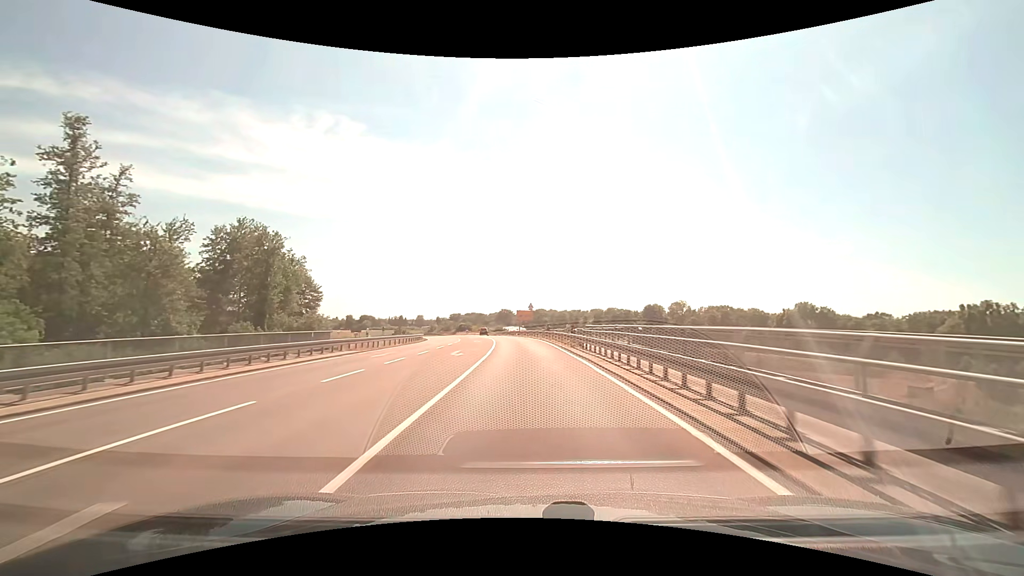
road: secondary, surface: asphalt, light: Day
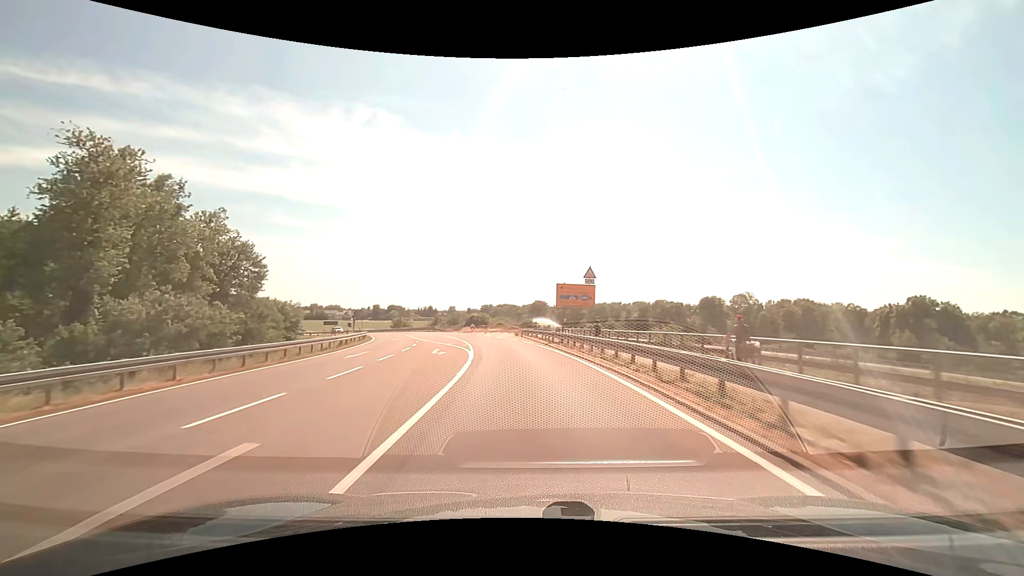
(-1.2, +41.4) m; -4°
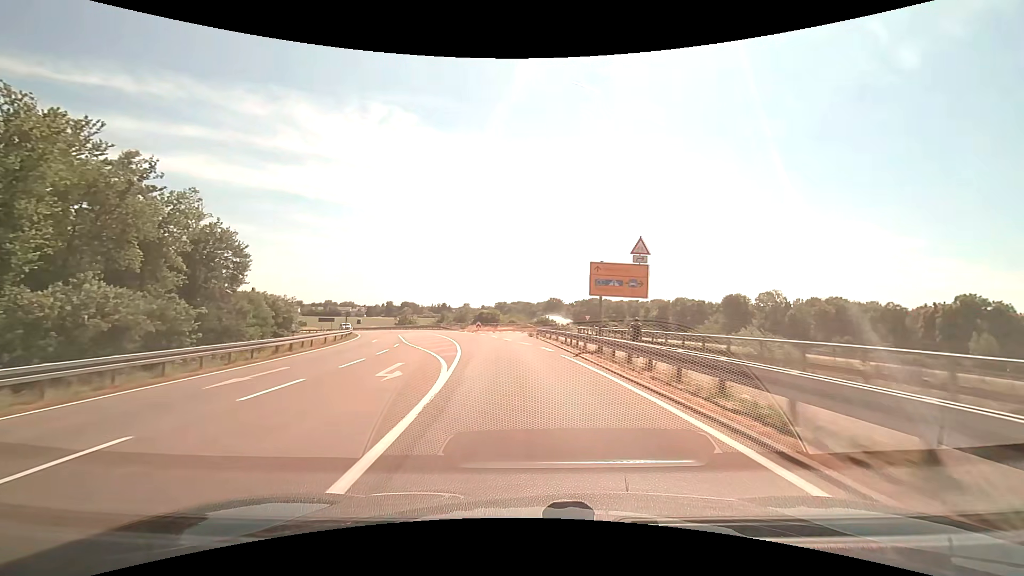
(-0.2, +10.2) m; -2°
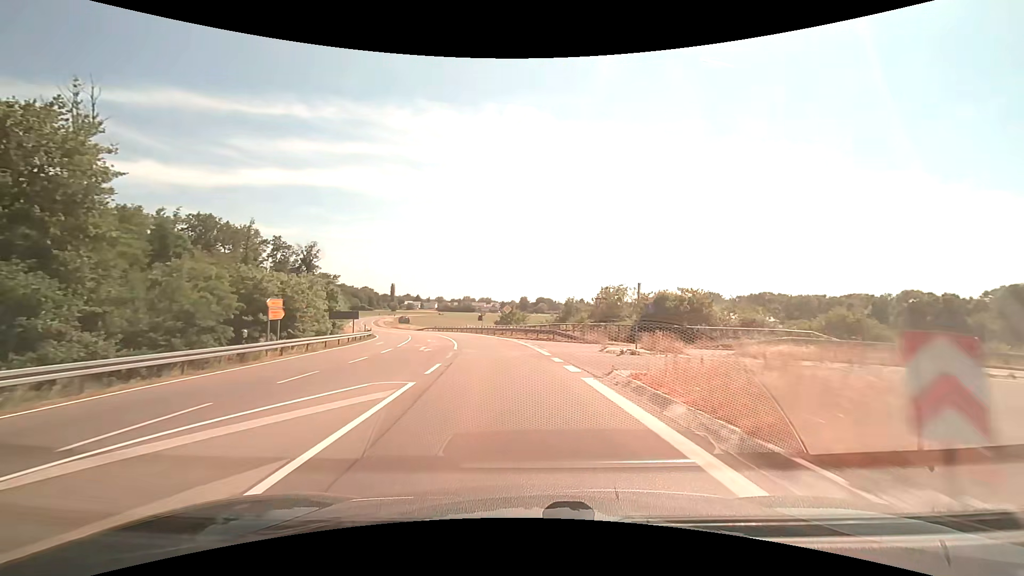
(-6.7, +50.5) m; -16°
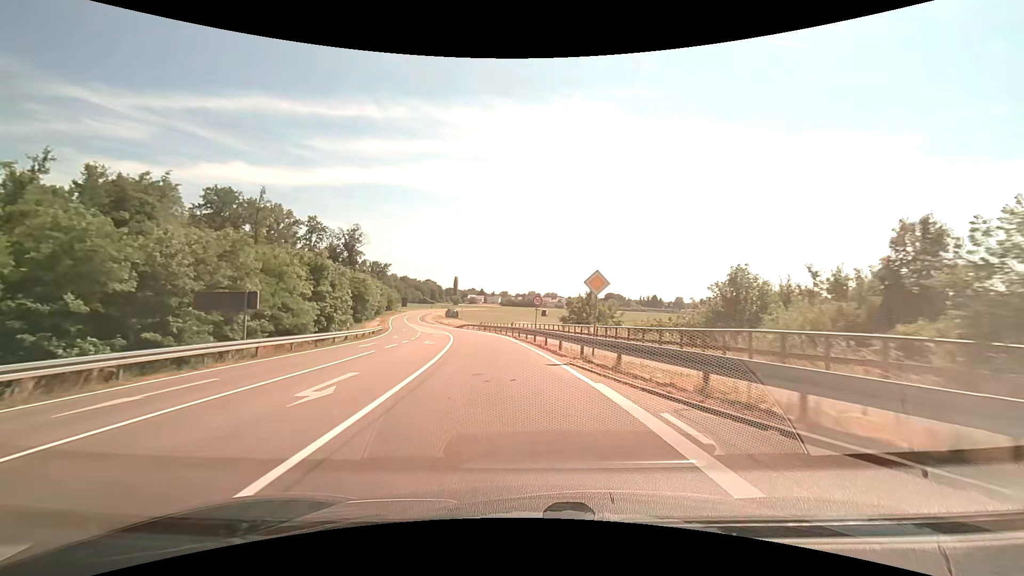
(-1.7, +28.0) m; -8°
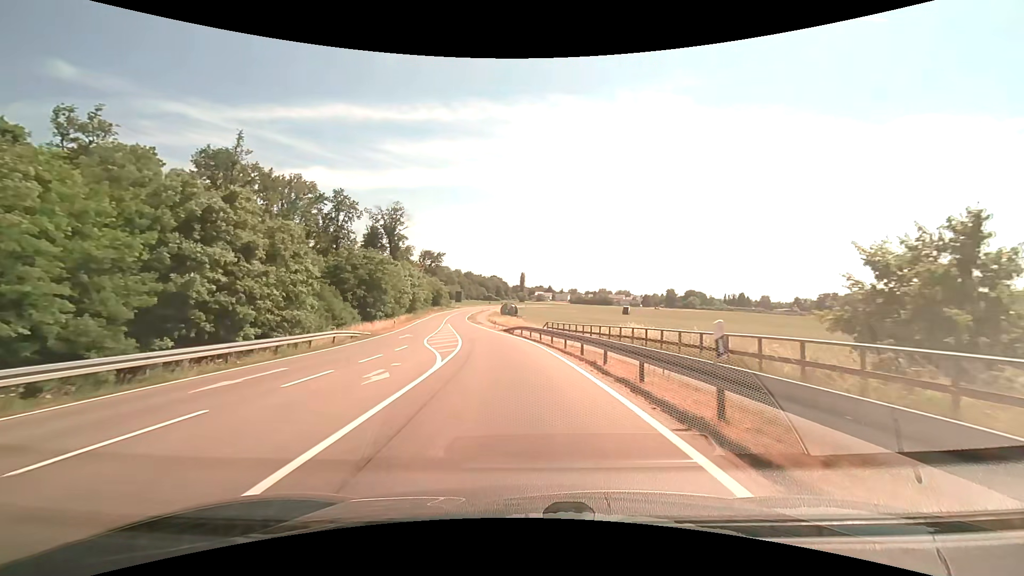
(-2.4, +33.1) m; -8°
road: tertiary
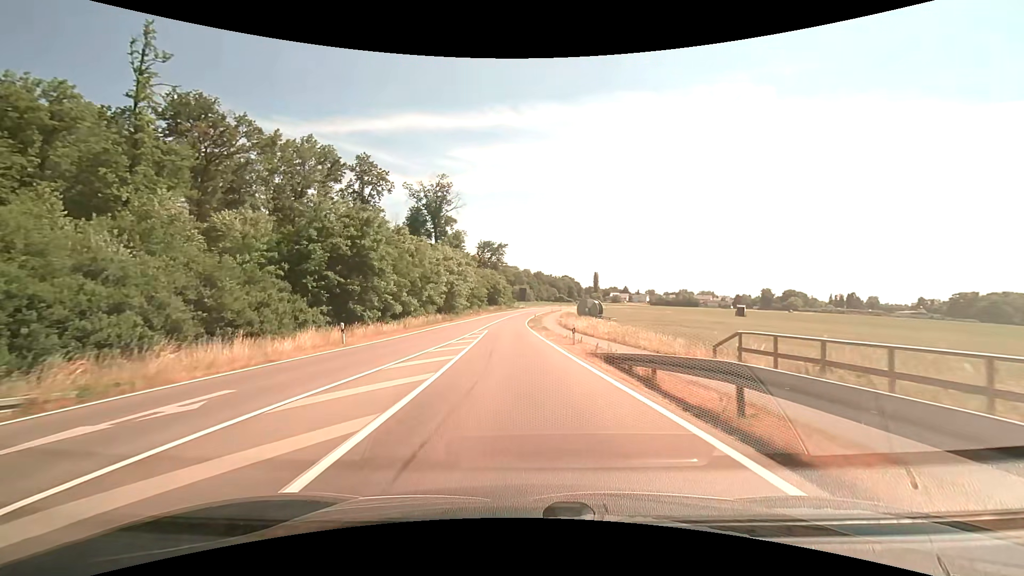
(-2.0, +31.3) m; -8°
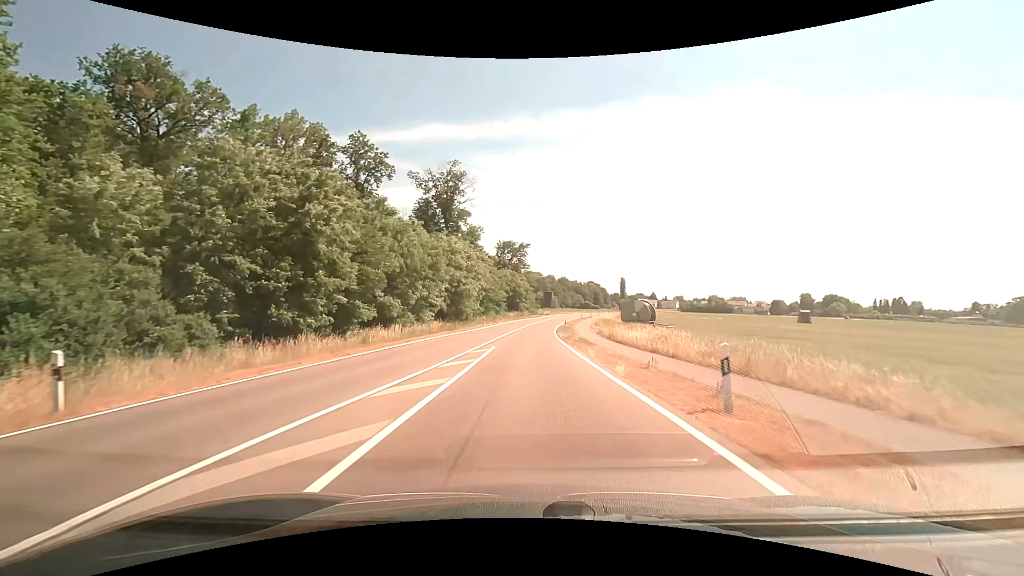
(-0.4, +15.5) m; -3°
(0, +10) (0, +20) (-1, +30) (0, +40) (0, +50) (+1, +60) (+2, +70) (+3, +80) (+4, +90) (+6, +100) m
